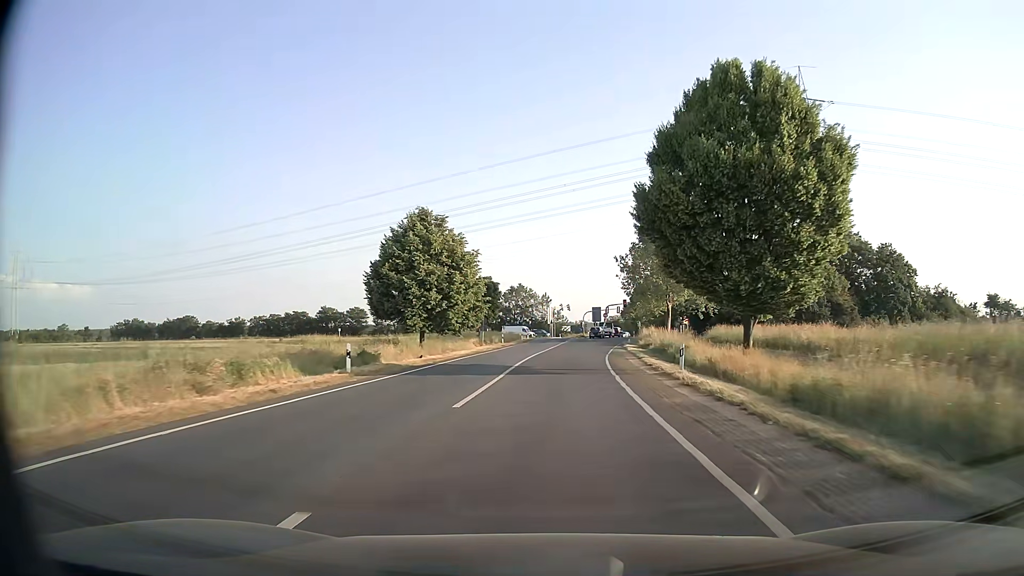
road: secondary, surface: asphalt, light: Day
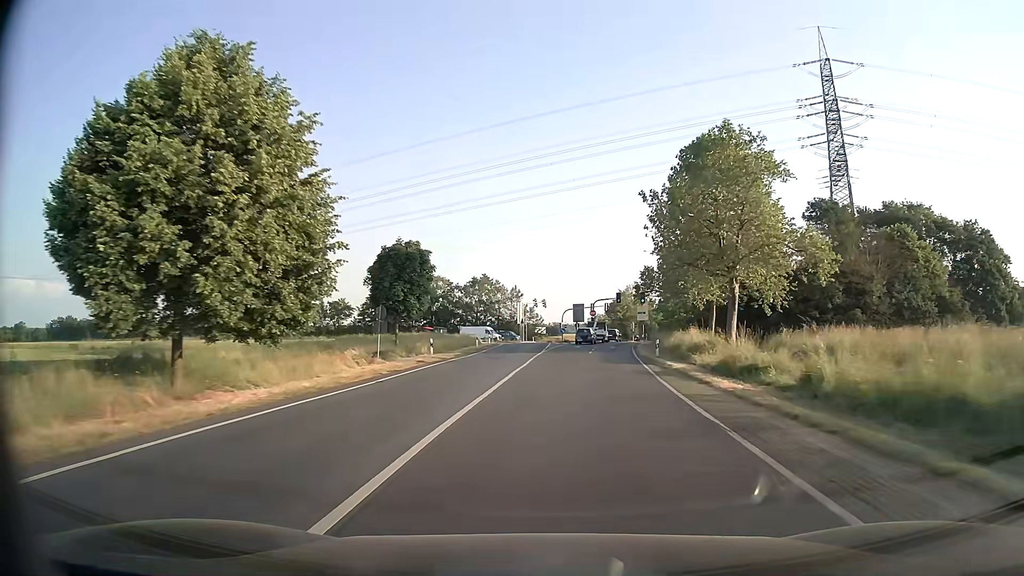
(+0.5, +28.7) m; +2°
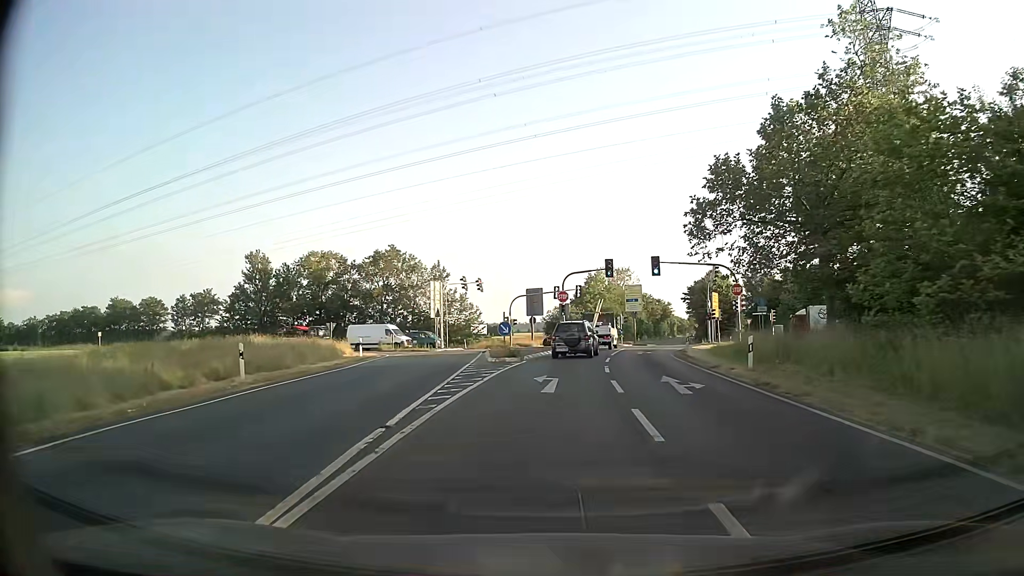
(+1.6, +40.9) m; +5°
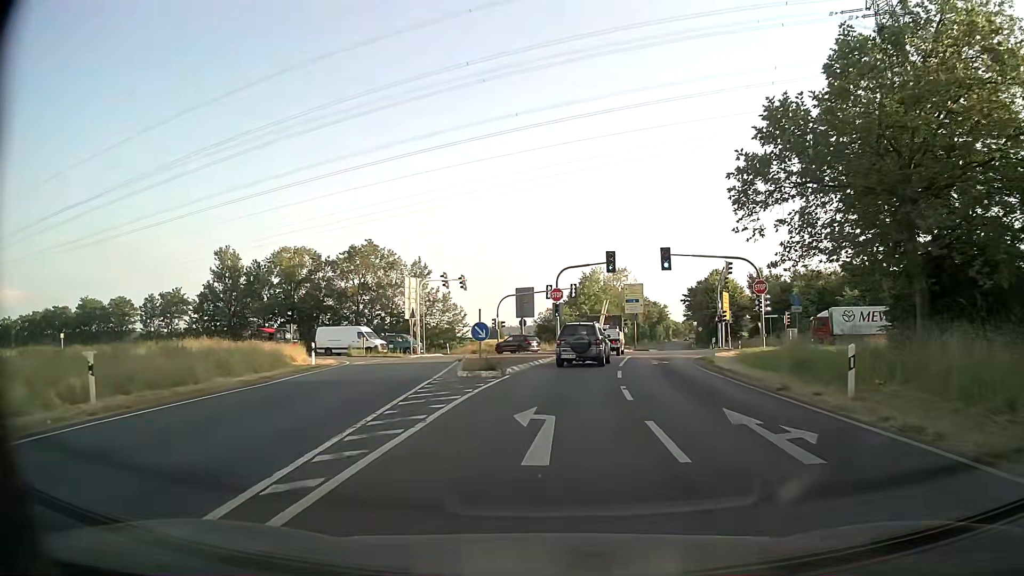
(0.0, +7.1) m; 0°
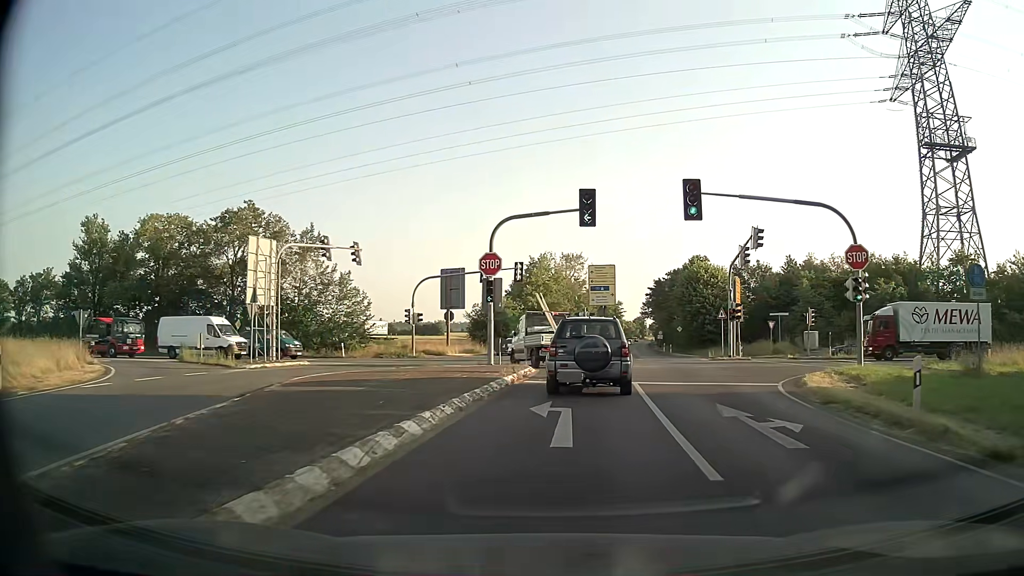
(+0.6, +19.1) m; +4°
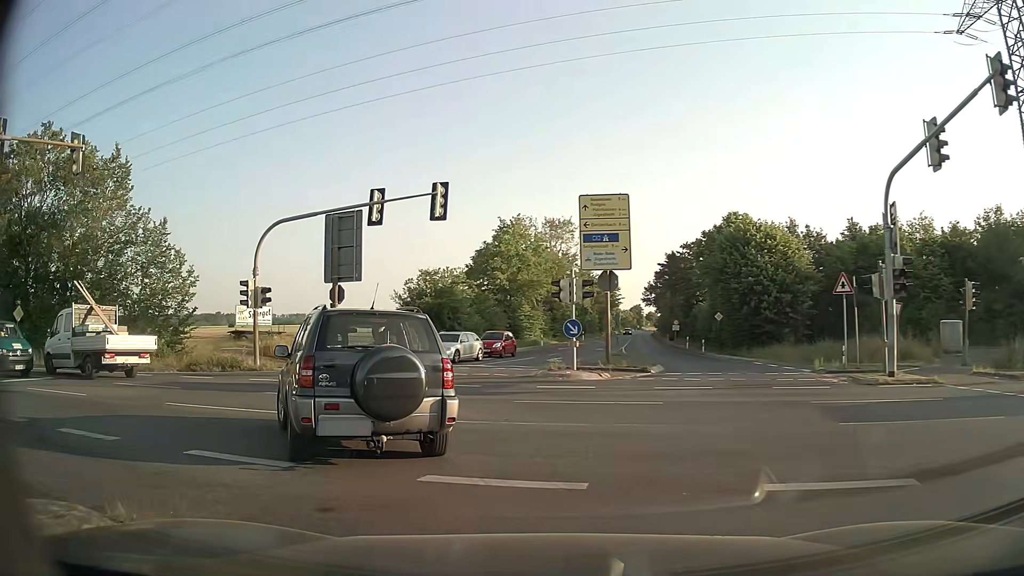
(+1.7, +23.3) m; +1°
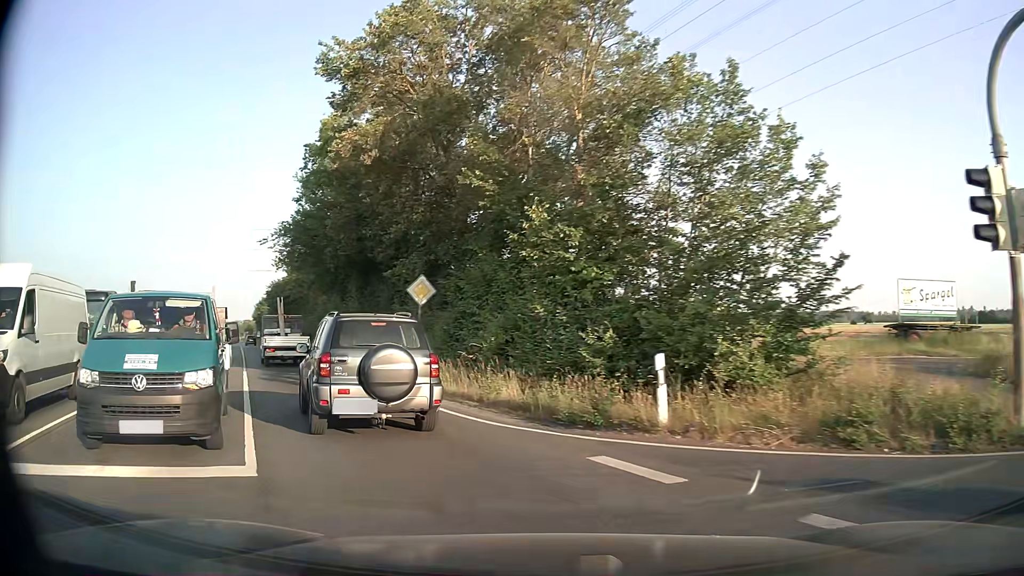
(-8.2, +16.4) m; -53°
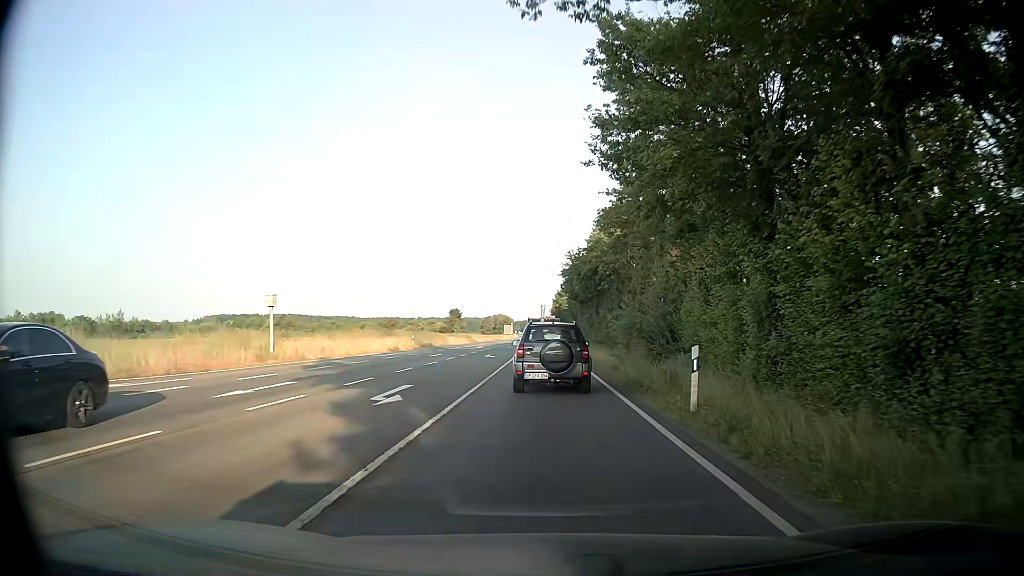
(-8.6, +24.1) m; -26°
(0, +10) (0, +20) (0, +30) (0, +40) (0, +50) (0, +60) (0, +70) (-1, +80) (-1, +90) (-1, +100) m
